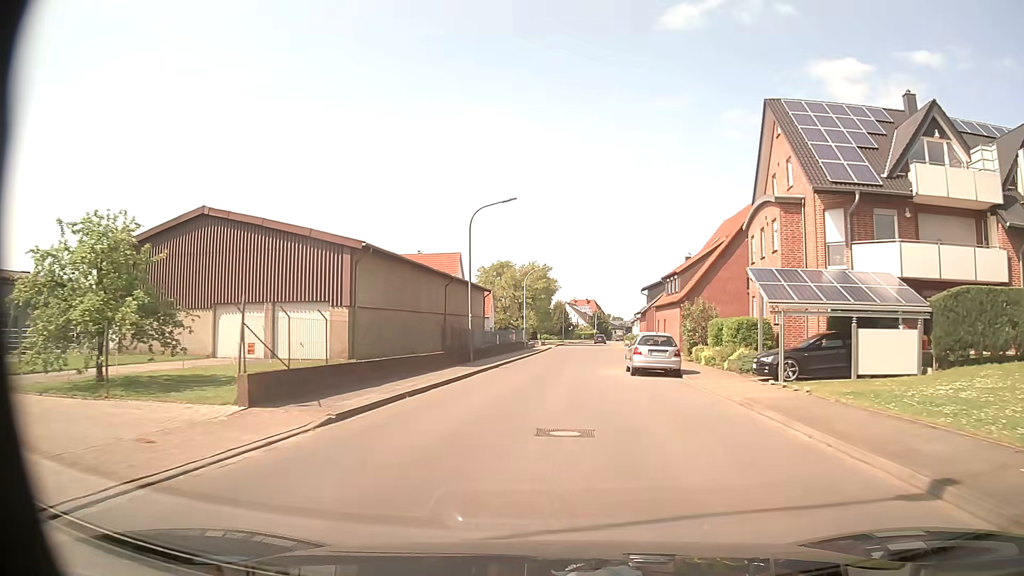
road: tertiary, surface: asphalt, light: Day
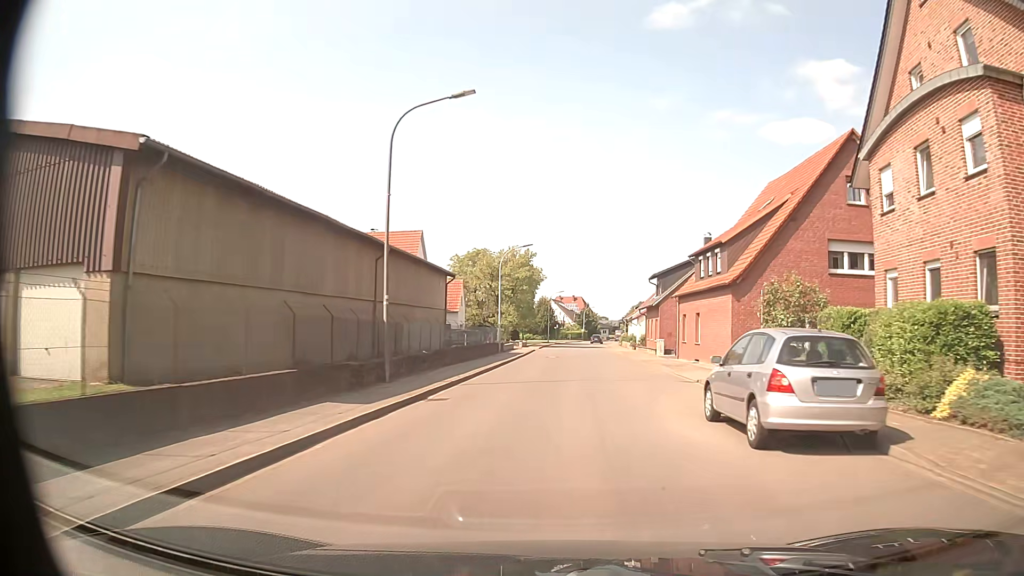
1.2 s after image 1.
(+0.1, +14.9) m; +1°
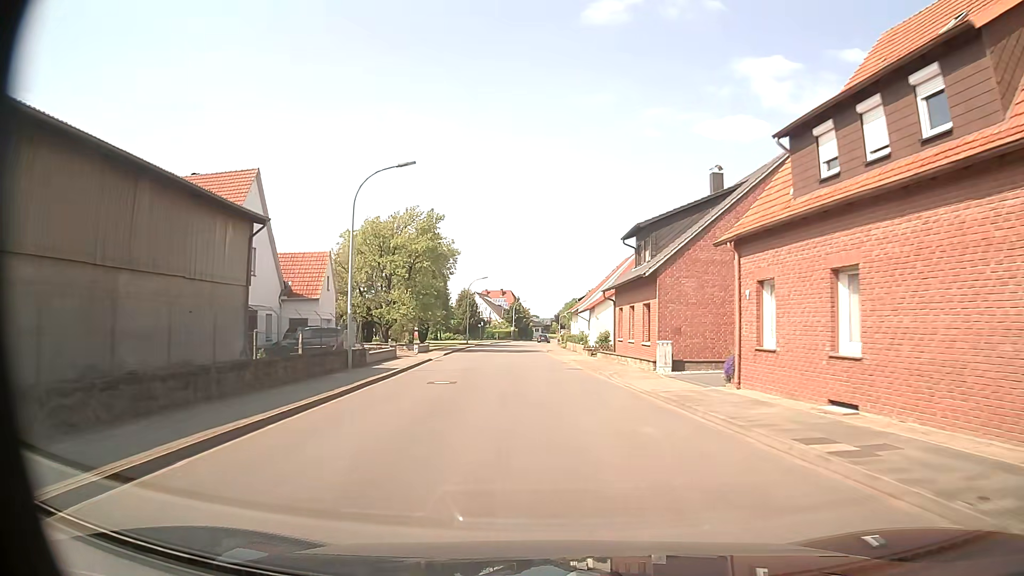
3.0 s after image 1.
(+1.1, +22.9) m; +6°
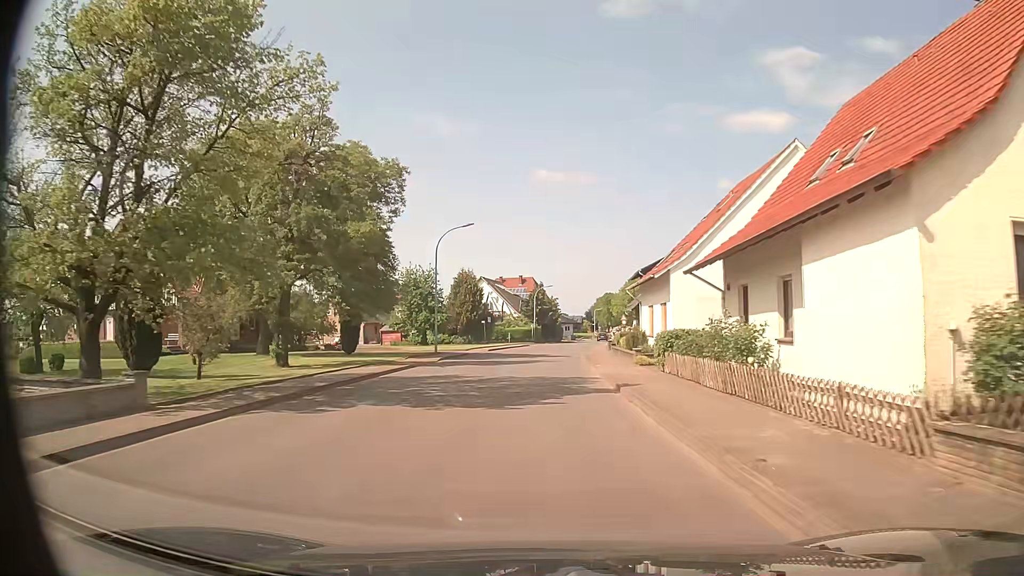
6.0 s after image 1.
(-1.0, +37.9) m; -3°
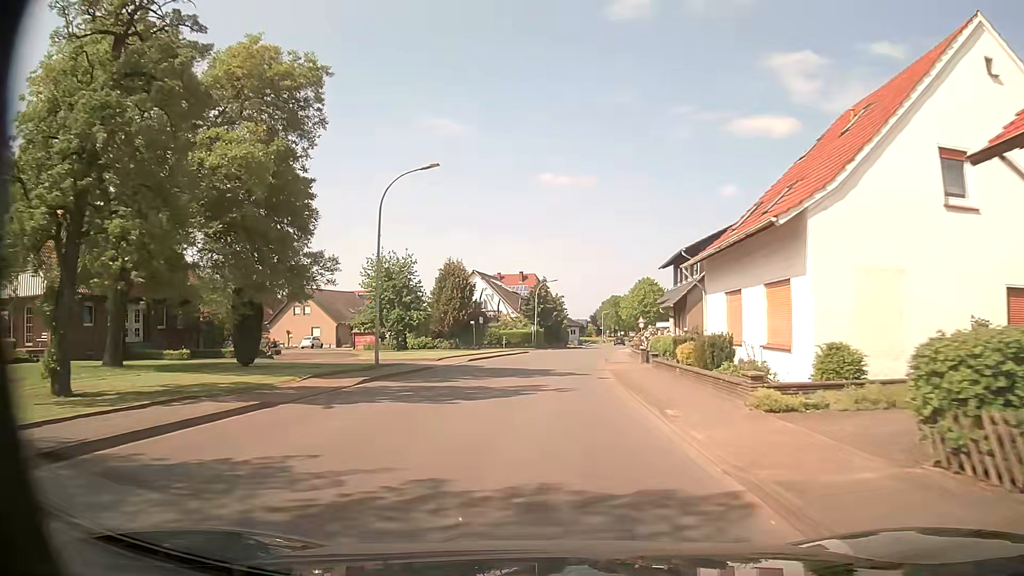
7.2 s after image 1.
(0.0, +14.8) m; 0°
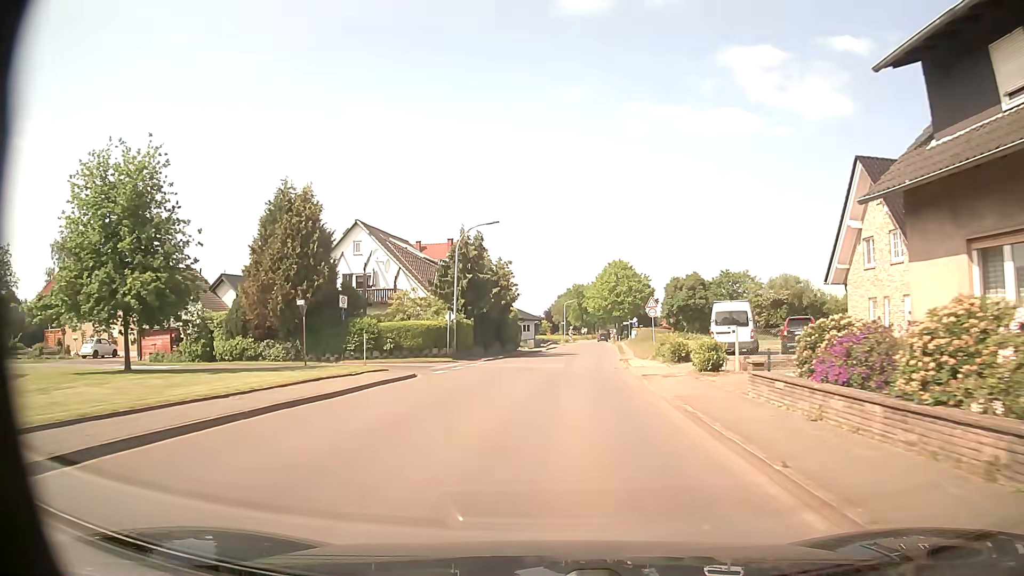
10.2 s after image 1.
(+1.2, +36.7) m; +4°
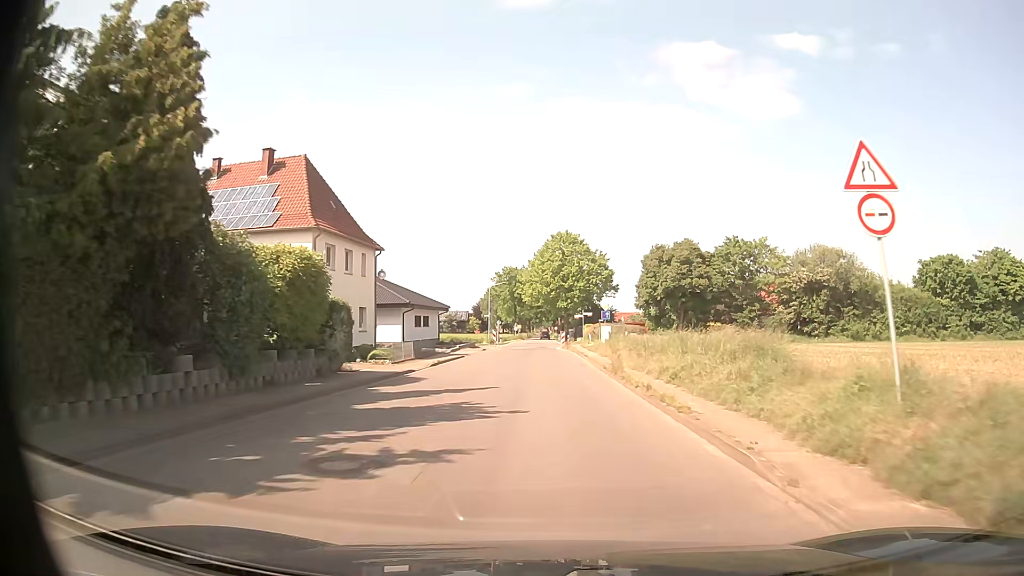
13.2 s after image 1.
(+2.1, +37.6) m; +6°
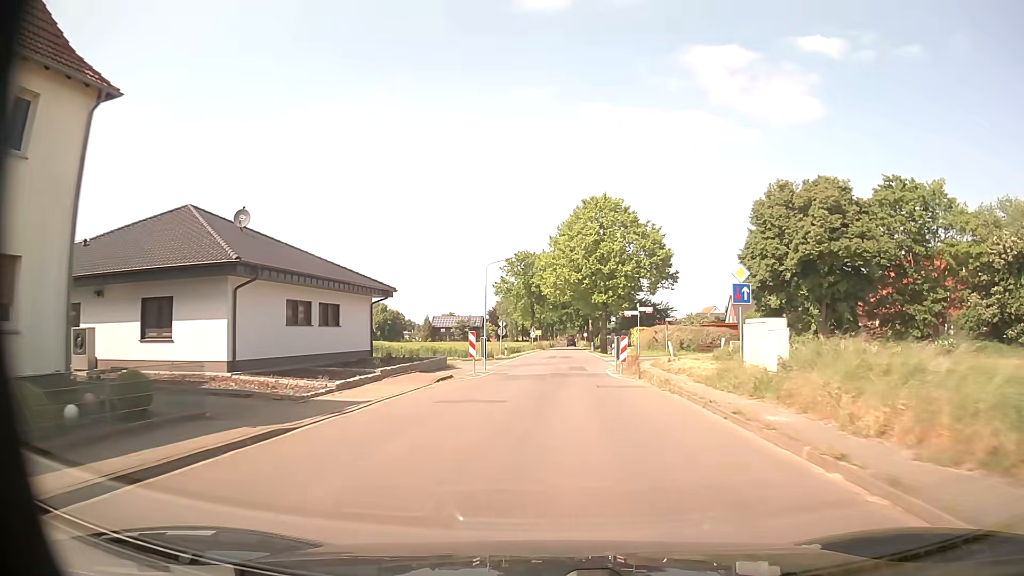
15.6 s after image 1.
(-0.6, +31.8) m; -2°
(0, +10) (0, +20) (+1, +30) (+1, +40) (+2, +50) (+2, +60) (+3, +70) (+3, +80) (+3, +90) (+4, +100) m
